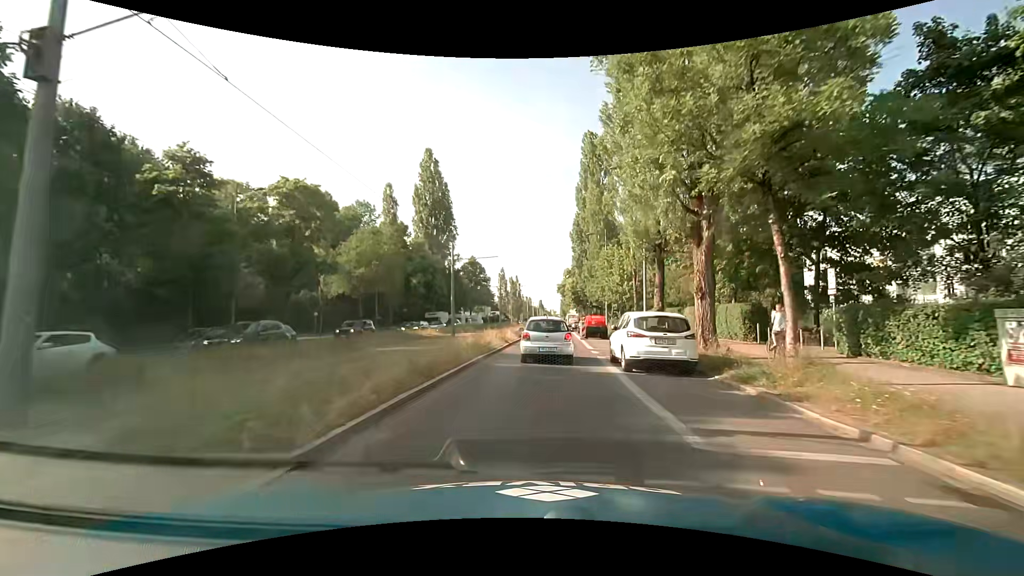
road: secondary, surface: asphalt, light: Day
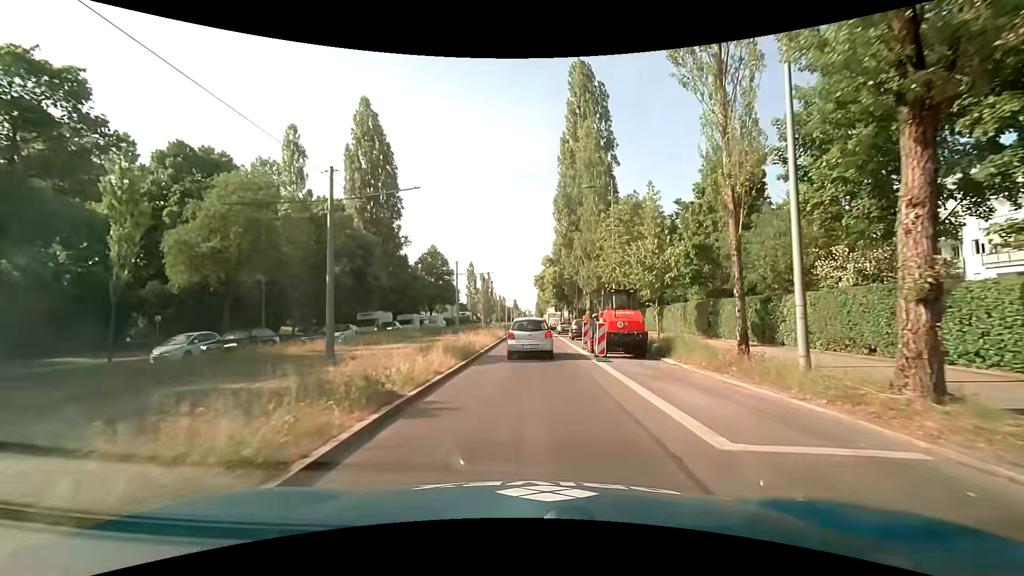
(+0.5, +18.9) m; +2°
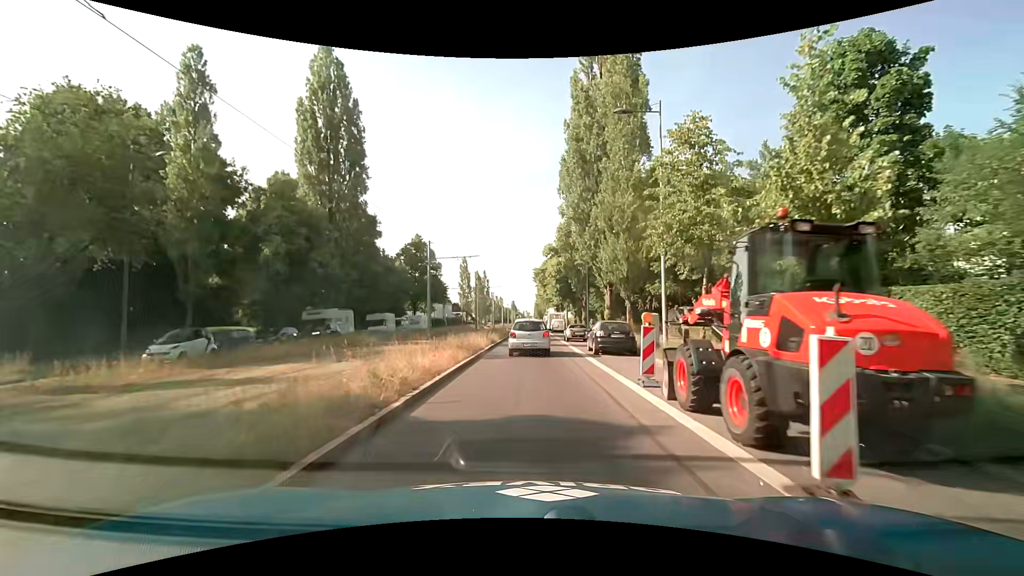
(+0.2, +12.8) m; +1°
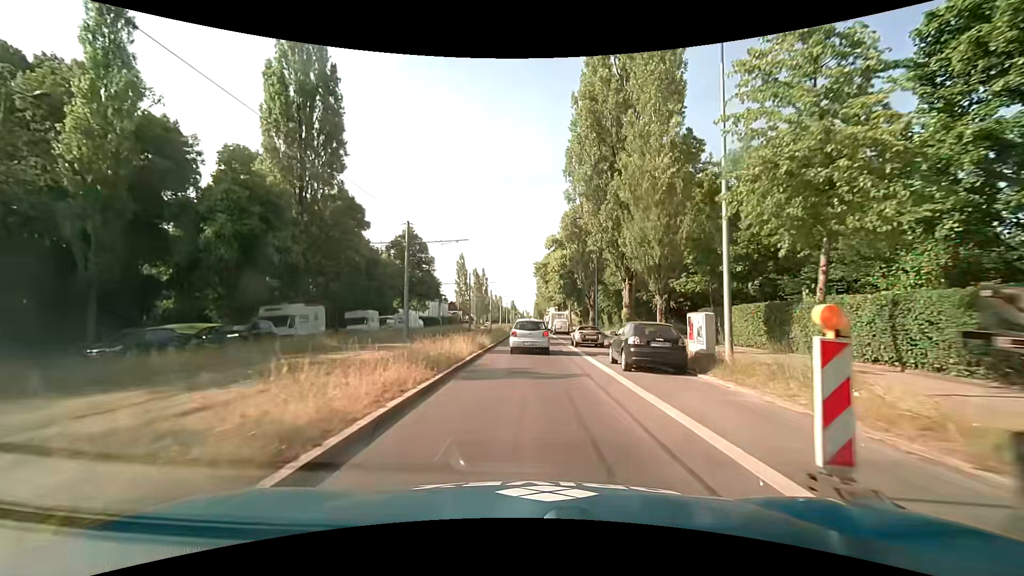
(0.0, +6.6) m; 0°
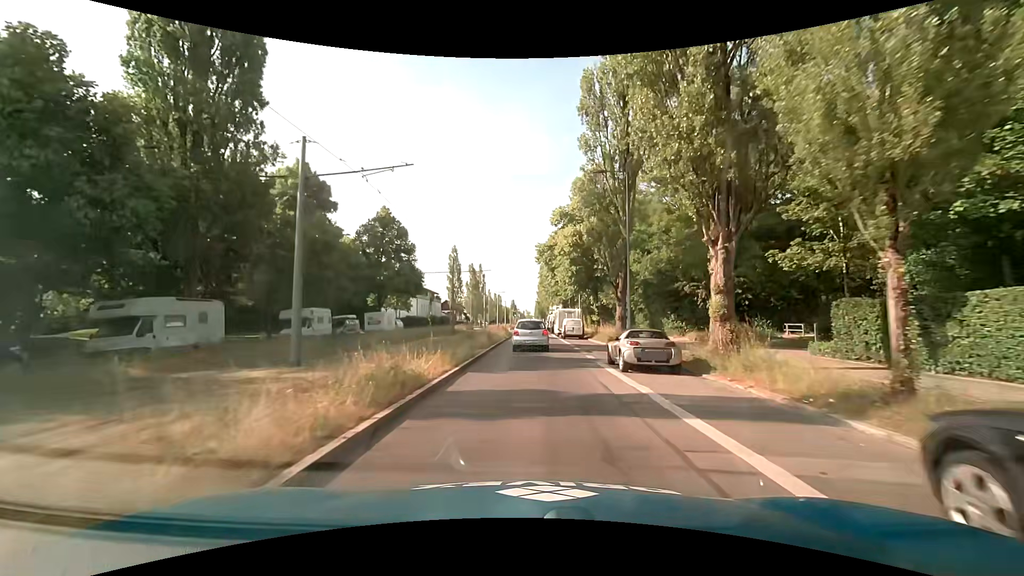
(+0.1, +13.7) m; 0°
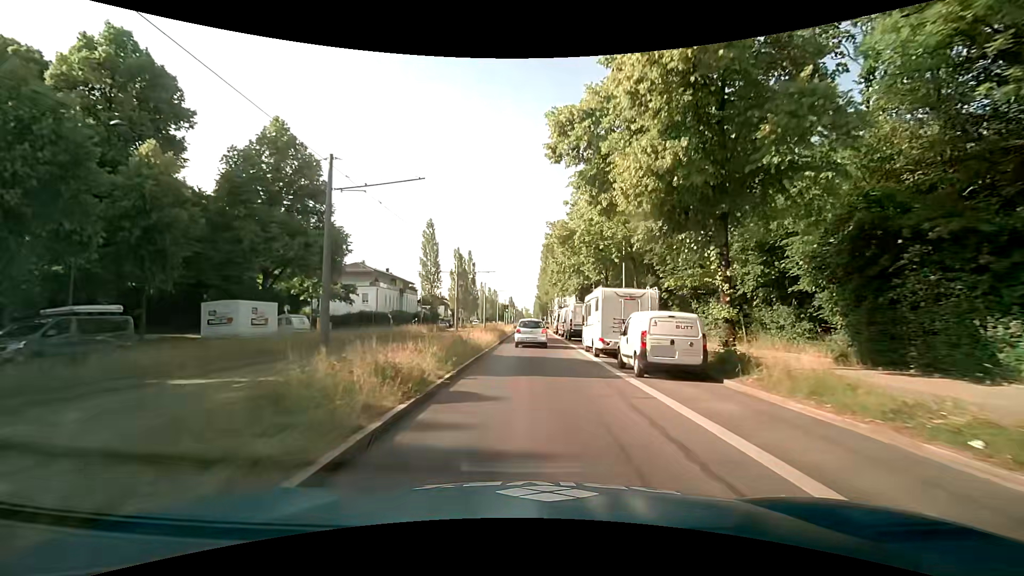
(0.0, +28.2) m; 0°
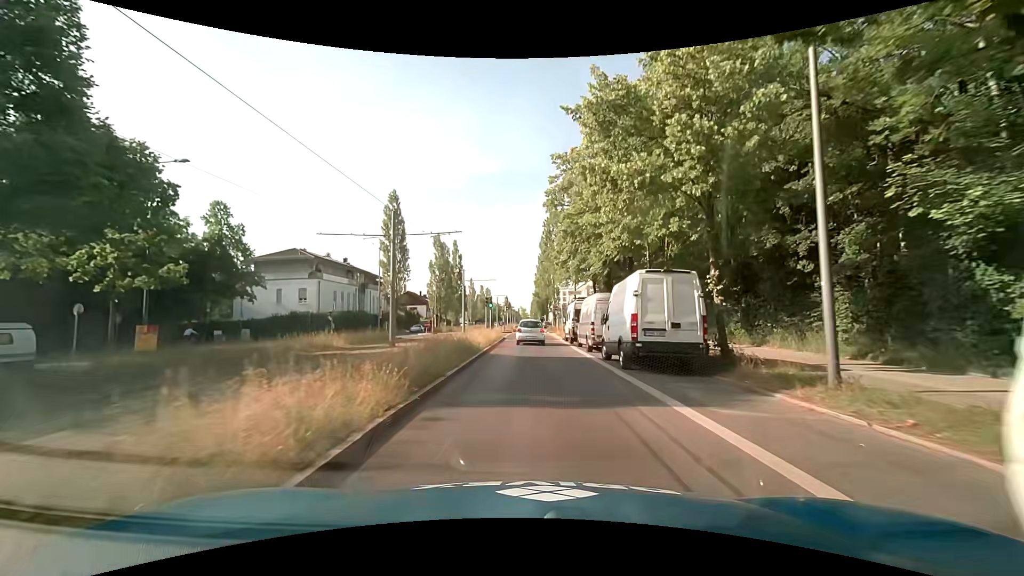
(+0.1, +21.4) m; 0°
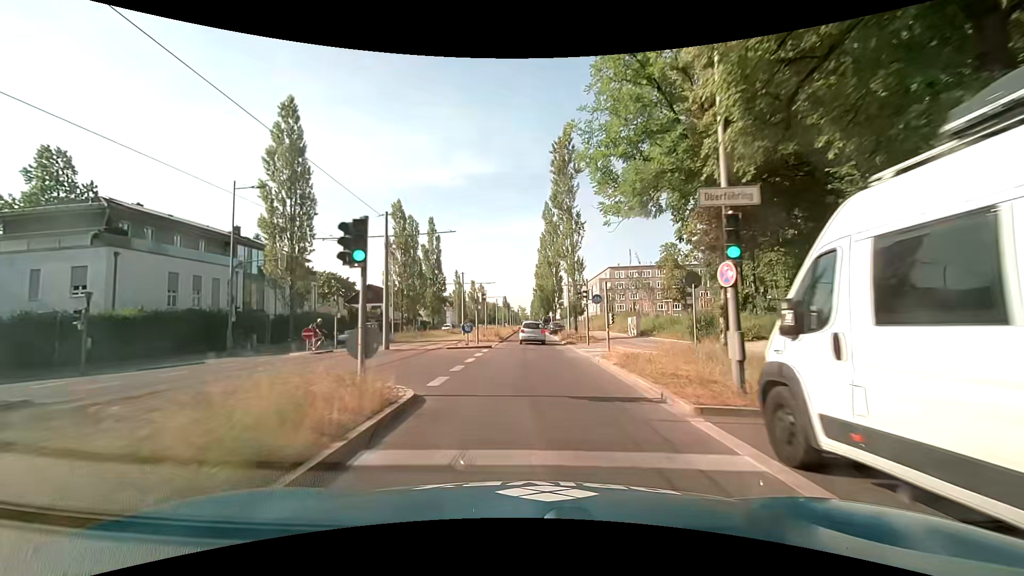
(+0.2, +29.9) m; +1°
(0, +10) (0, +20) (0, +30) (-1, +40) (-1, +50) (-1, +60) (-1, +70) (-1, +80) (-2, +90) (-2, +100) m
